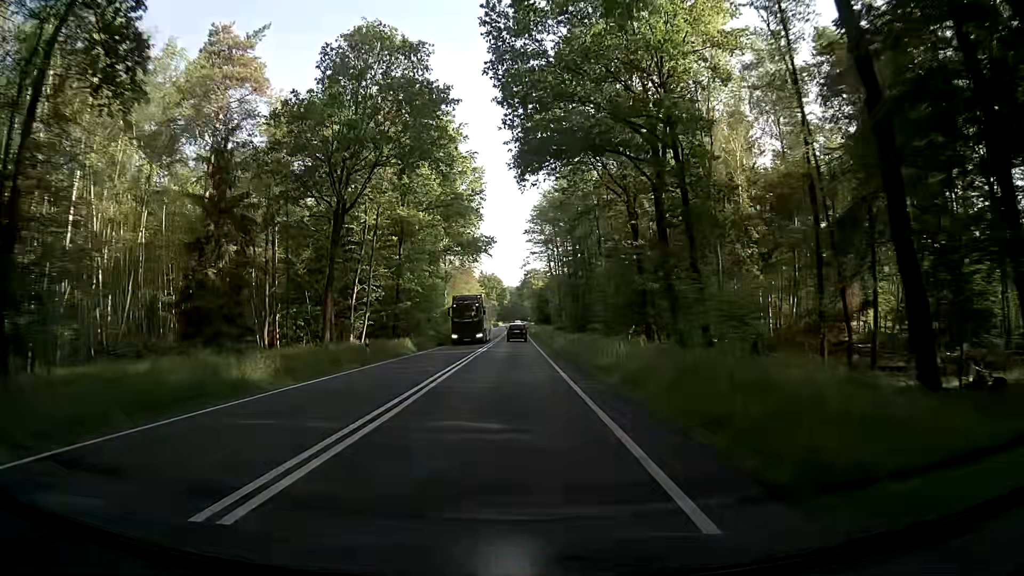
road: primary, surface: asphalt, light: Day
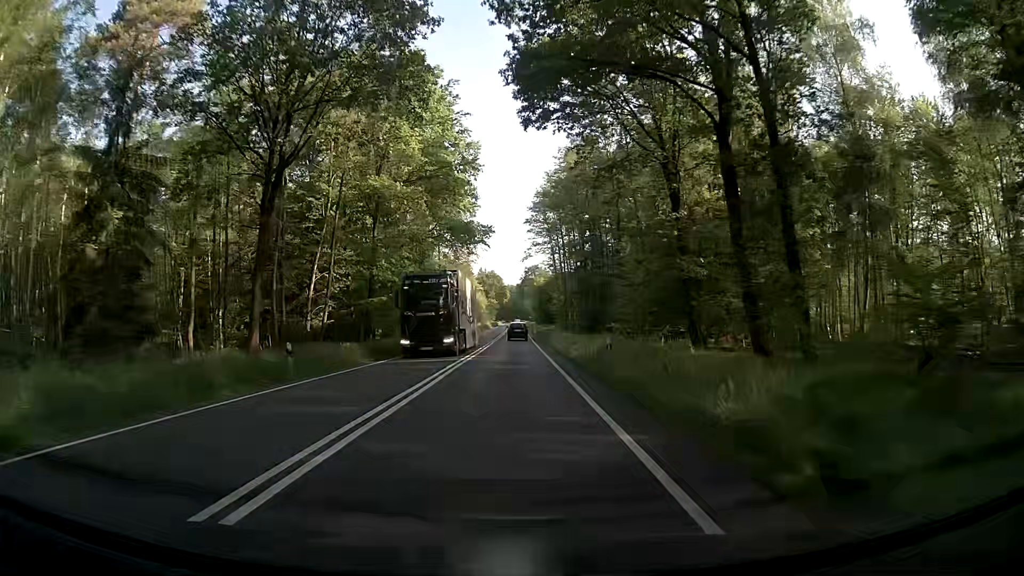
(0.0, +11.3) m; 0°
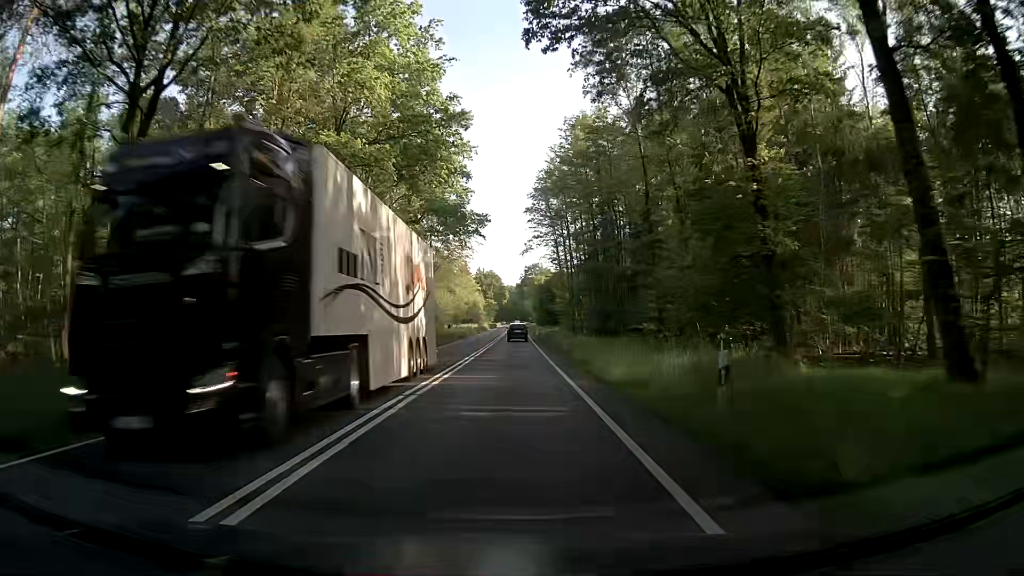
(0.0, +11.3) m; 0°
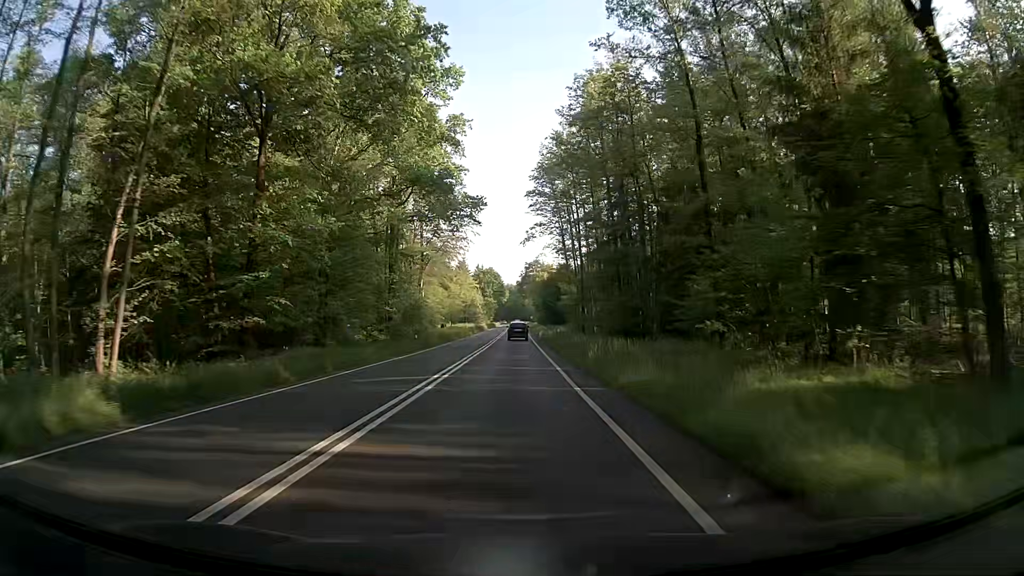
(0.0, +11.2) m; 0°
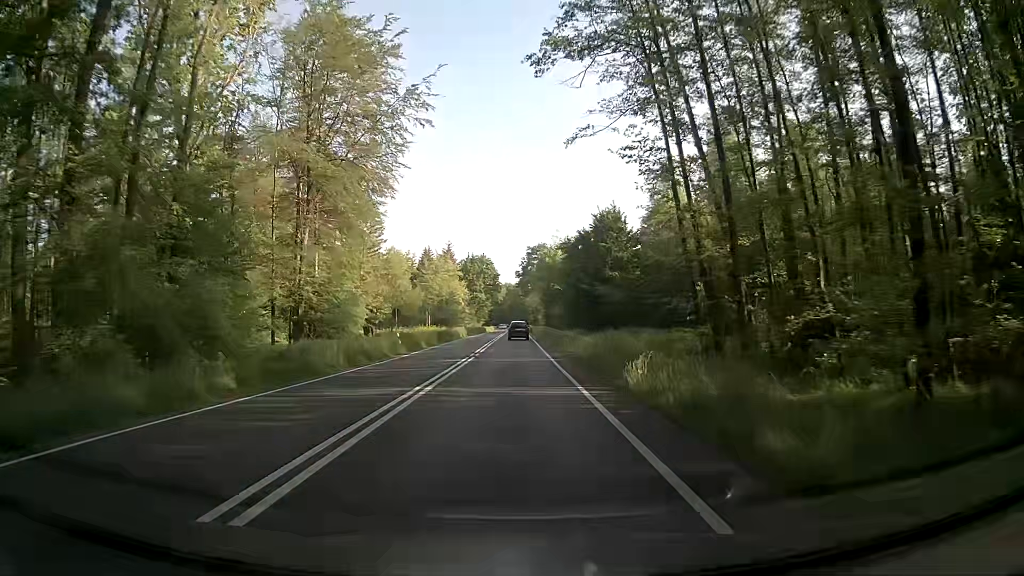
(-0.2, +56.2) m; 0°
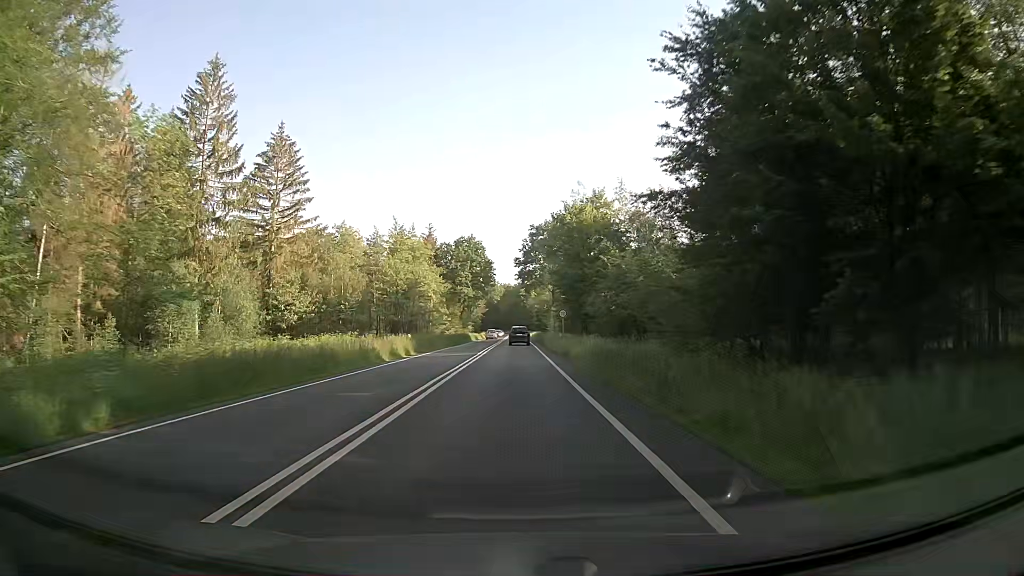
(-0.2, +44.9) m; 0°
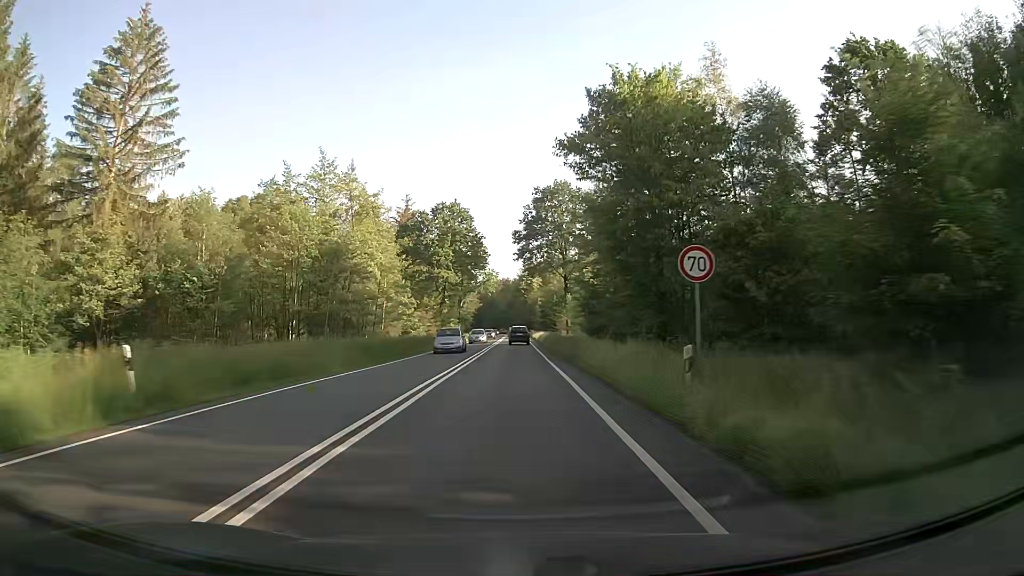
(0.0, +33.8) m; 0°
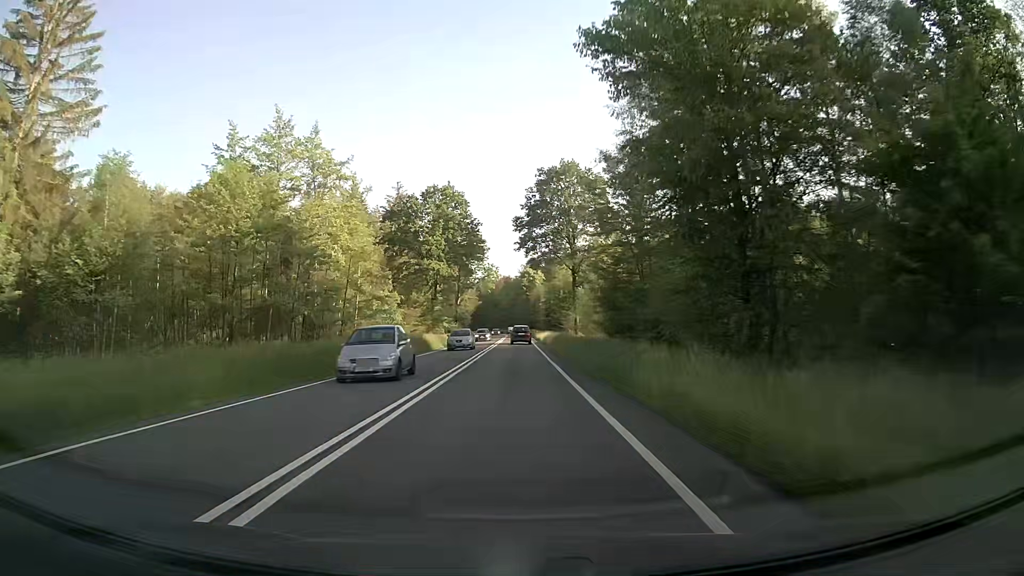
(0.0, +11.3) m; 0°
(0, +10) (0, +20) (0, +30) (0, +40) (0, +50) (0, +60) (0, +70) (0, +80) (0, +90) (0, +100) m
